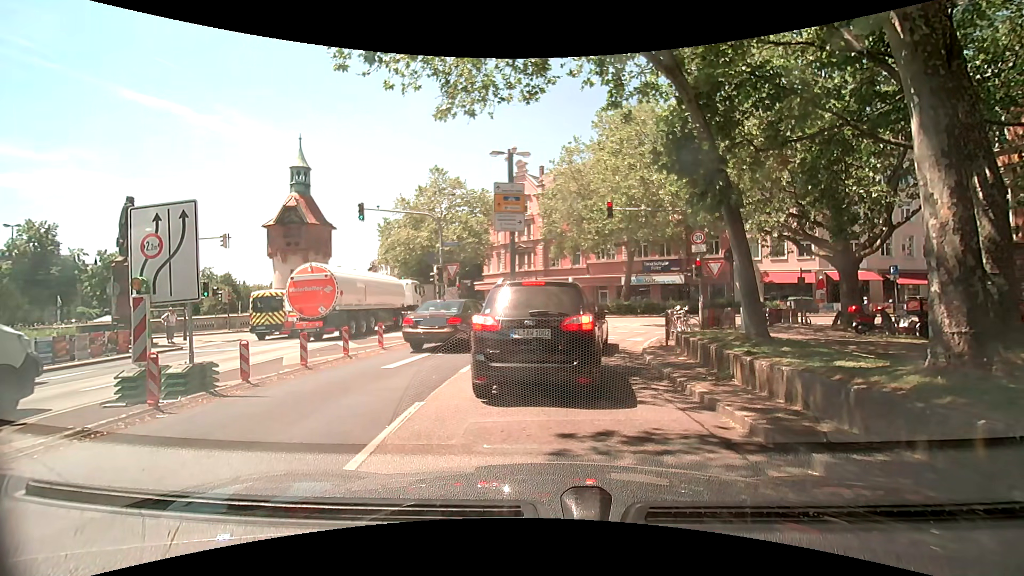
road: primary_link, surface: asphalt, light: Day
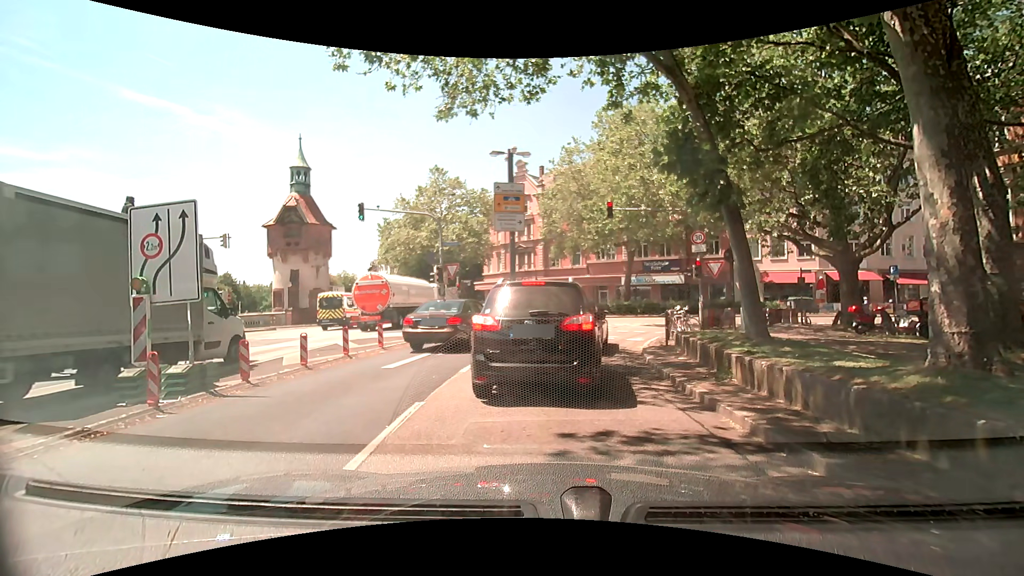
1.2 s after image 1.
(0.0, 0.0) m; 0°
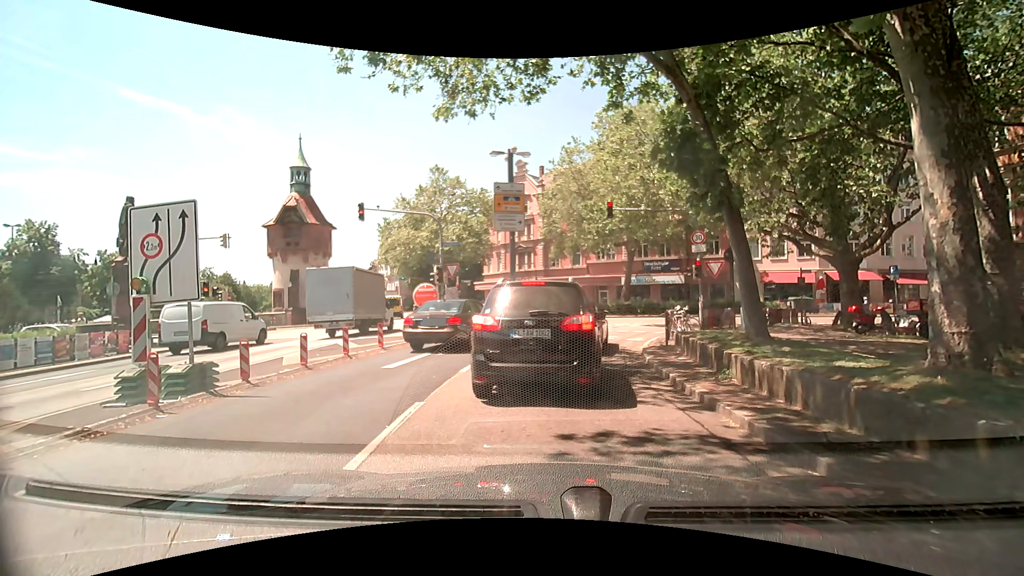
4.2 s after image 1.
(0.0, 0.0) m; 0°
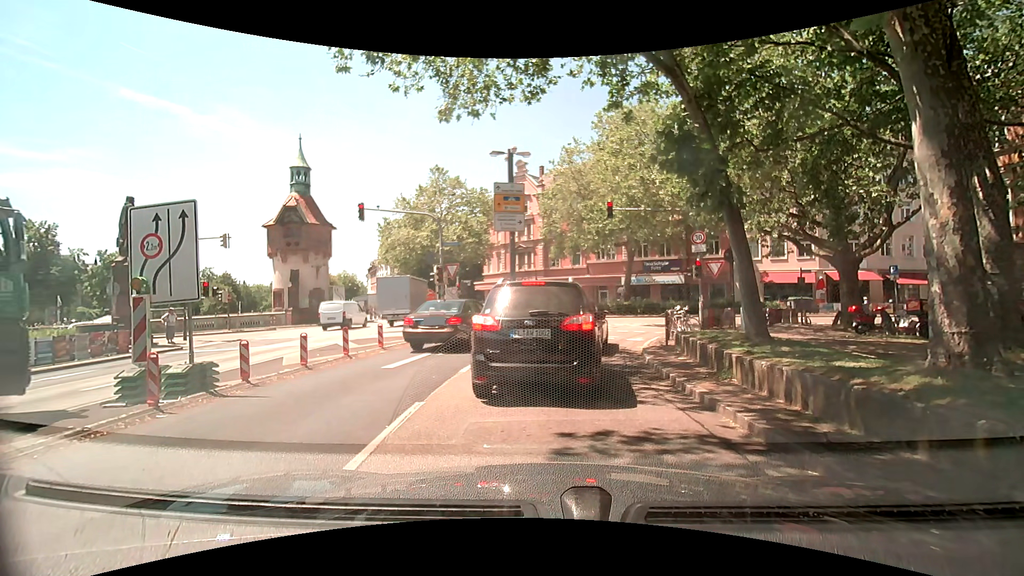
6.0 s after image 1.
(0.0, 0.0) m; 0°
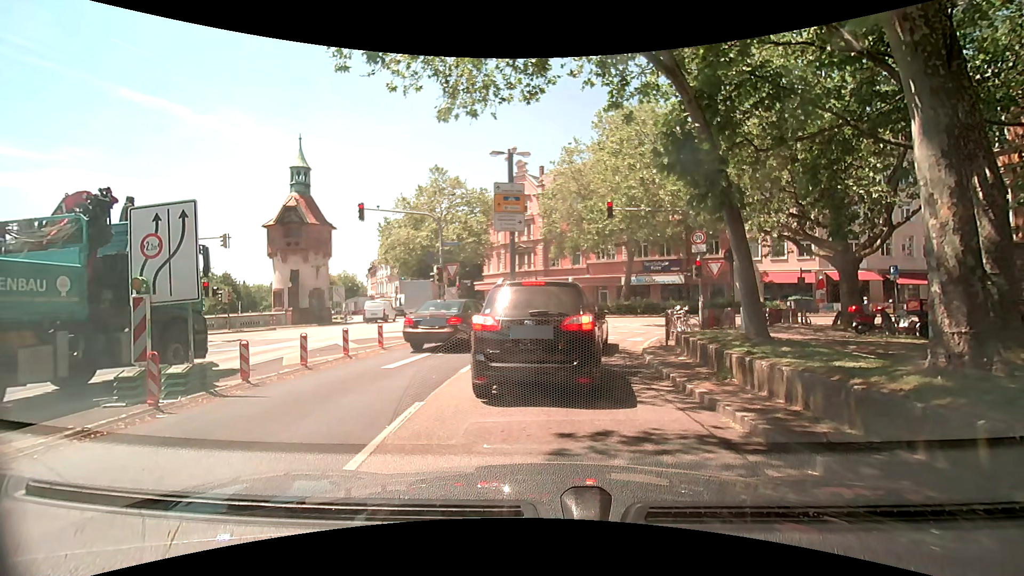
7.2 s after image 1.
(0.0, 0.0) m; 0°
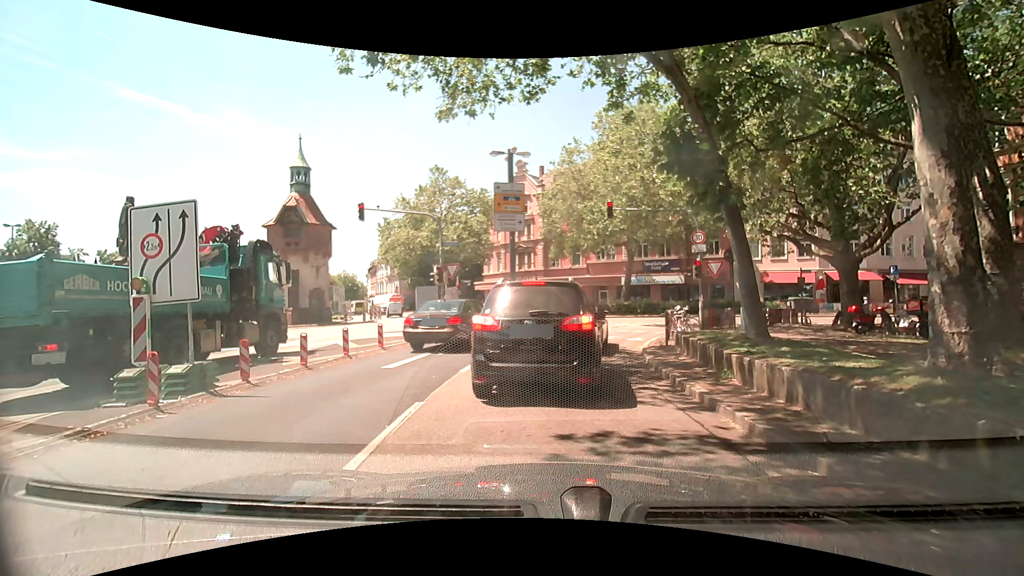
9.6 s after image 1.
(0.0, 0.0) m; 0°
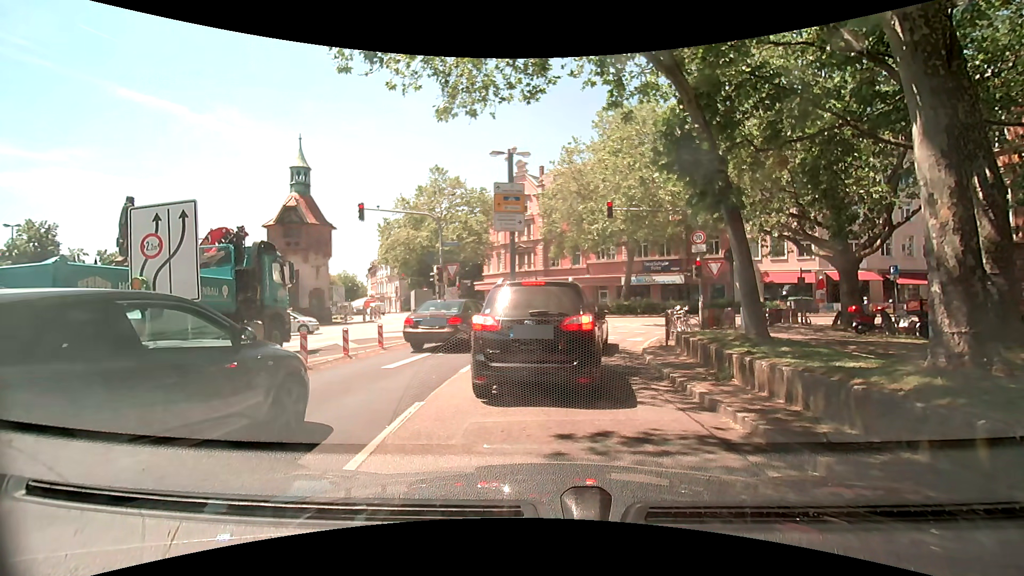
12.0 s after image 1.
(0.0, 0.0) m; 0°
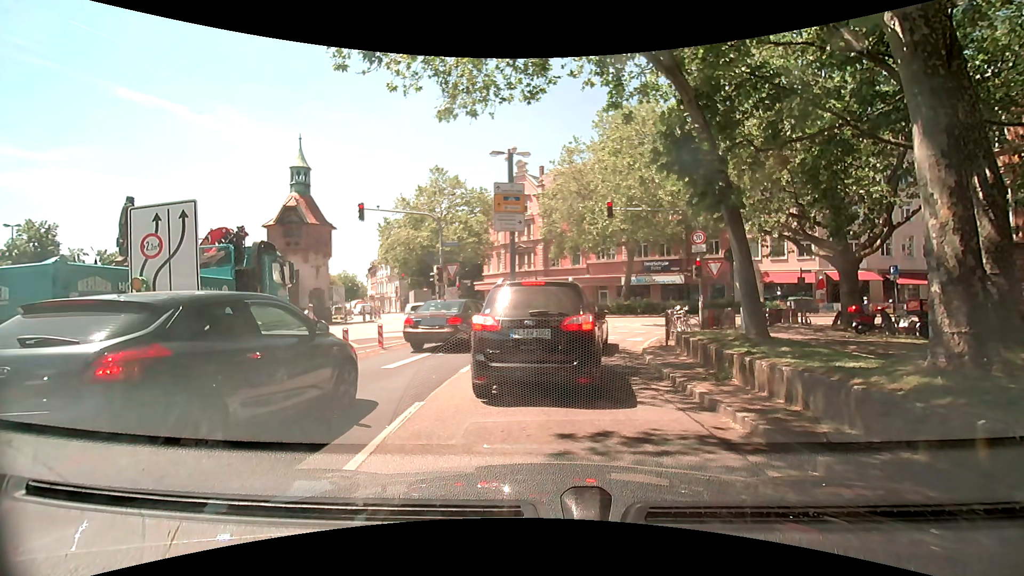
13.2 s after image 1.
(0.0, 0.0) m; 0°
